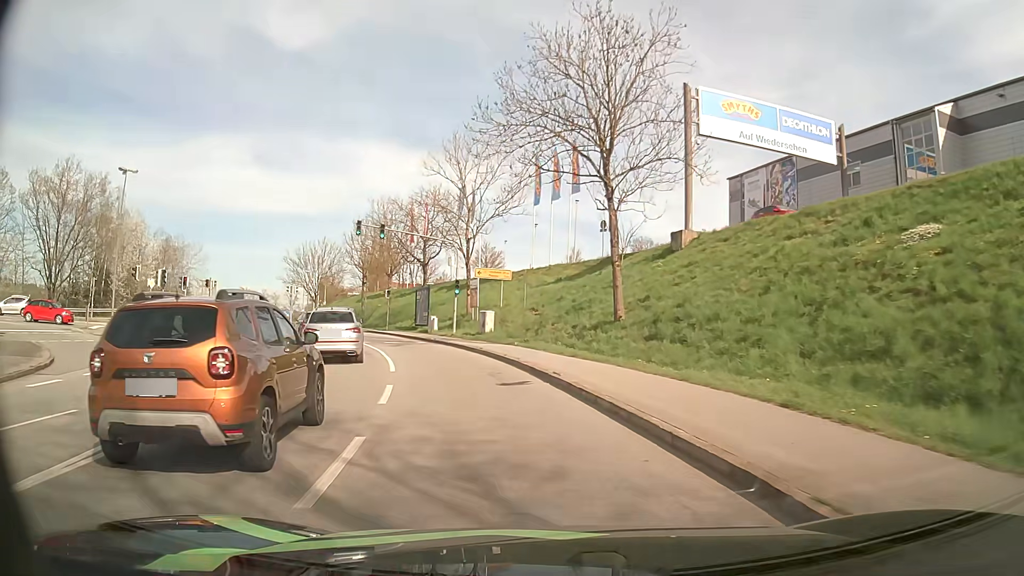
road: tertiary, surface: asphalt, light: Day
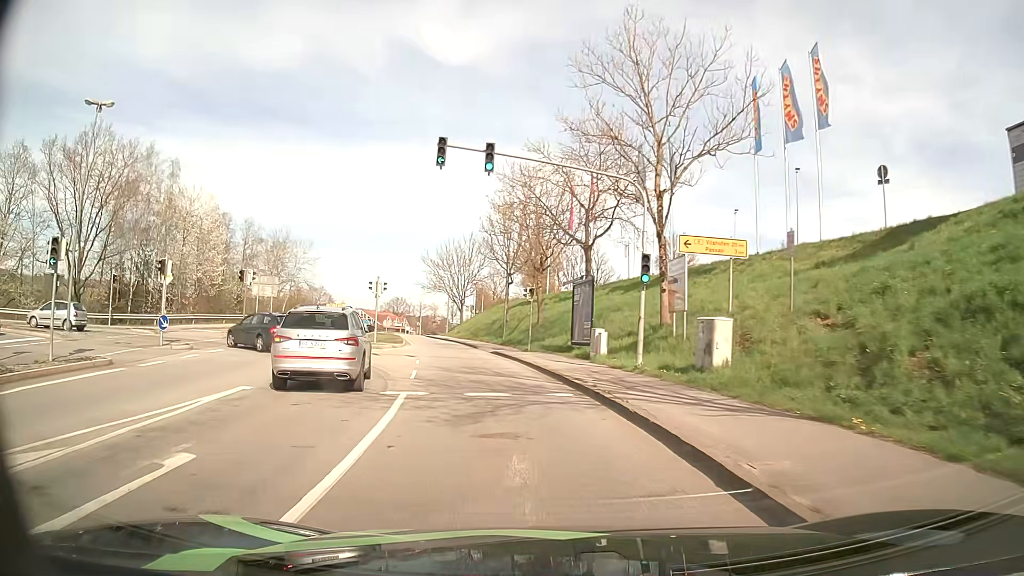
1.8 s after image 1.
(-2.7, +19.8) m; -15°
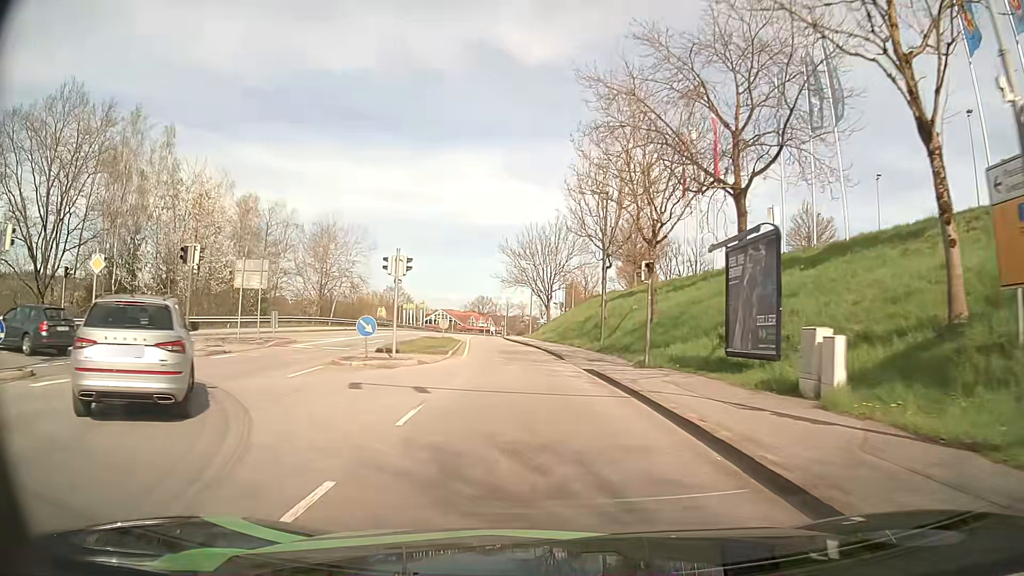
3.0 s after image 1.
(-0.9, +13.8) m; -7°
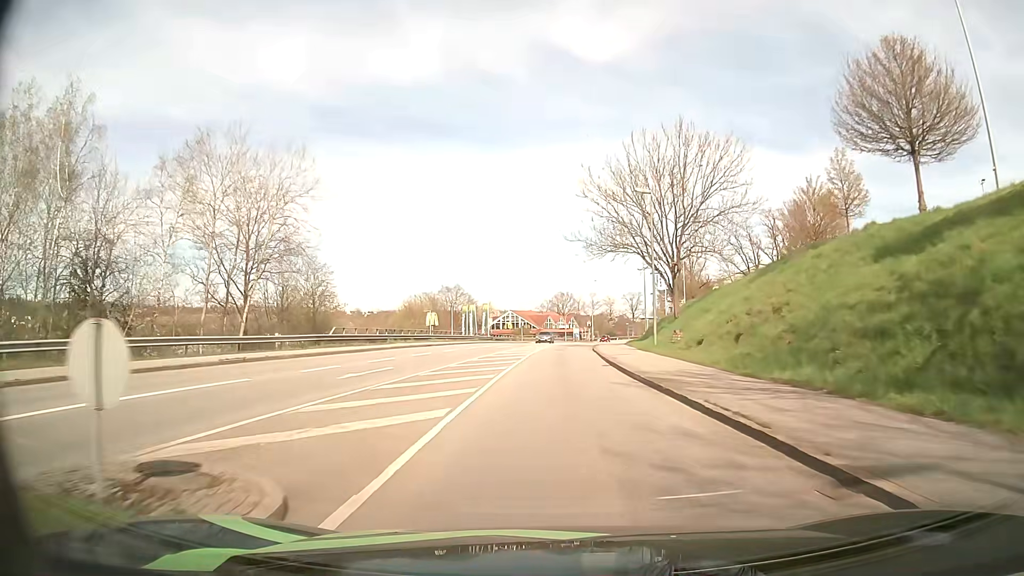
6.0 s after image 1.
(-3.0, +37.5) m; -7°
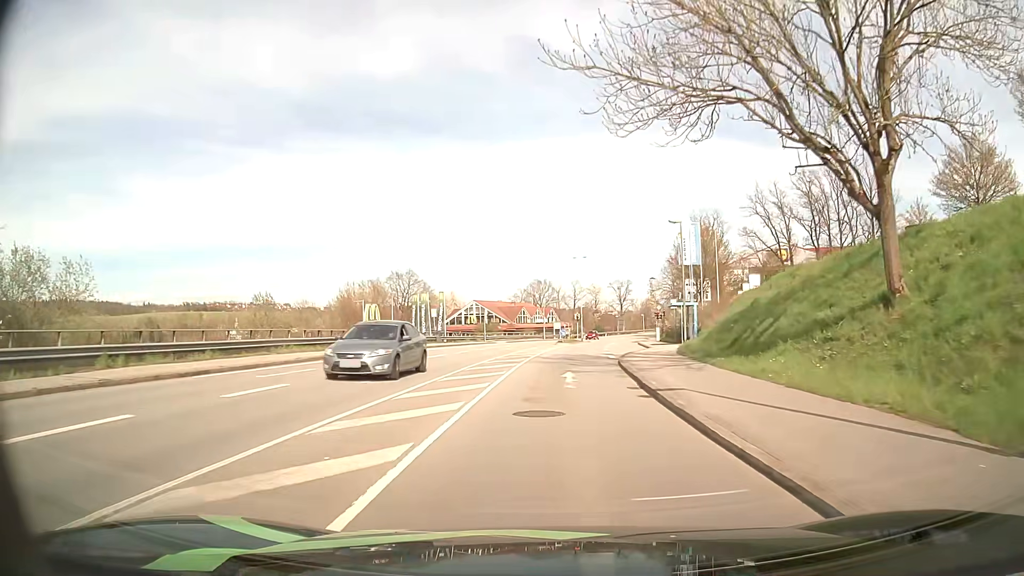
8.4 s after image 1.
(+0.4, +30.1) m; +2°
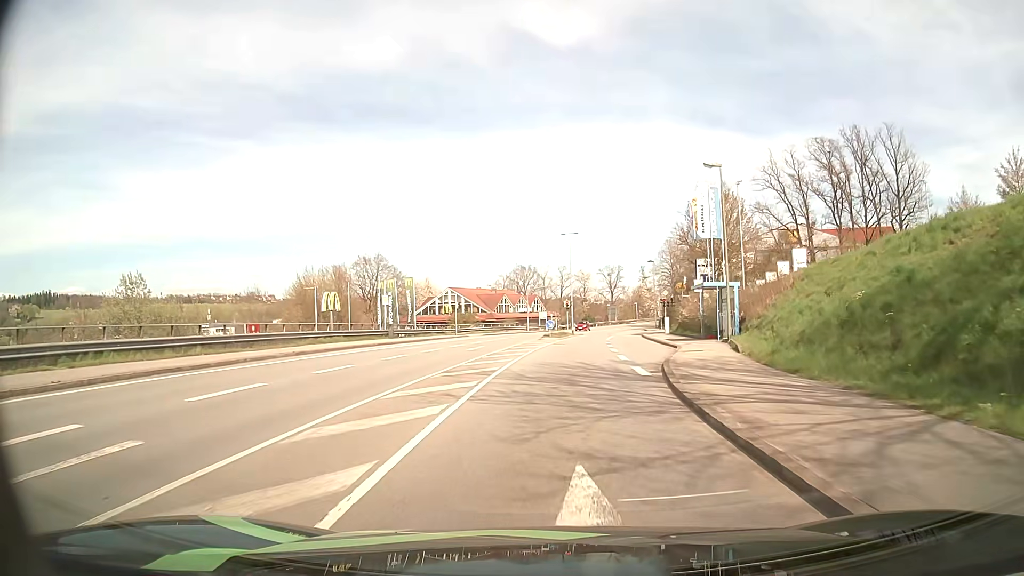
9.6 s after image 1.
(+0.1, +13.2) m; +1°
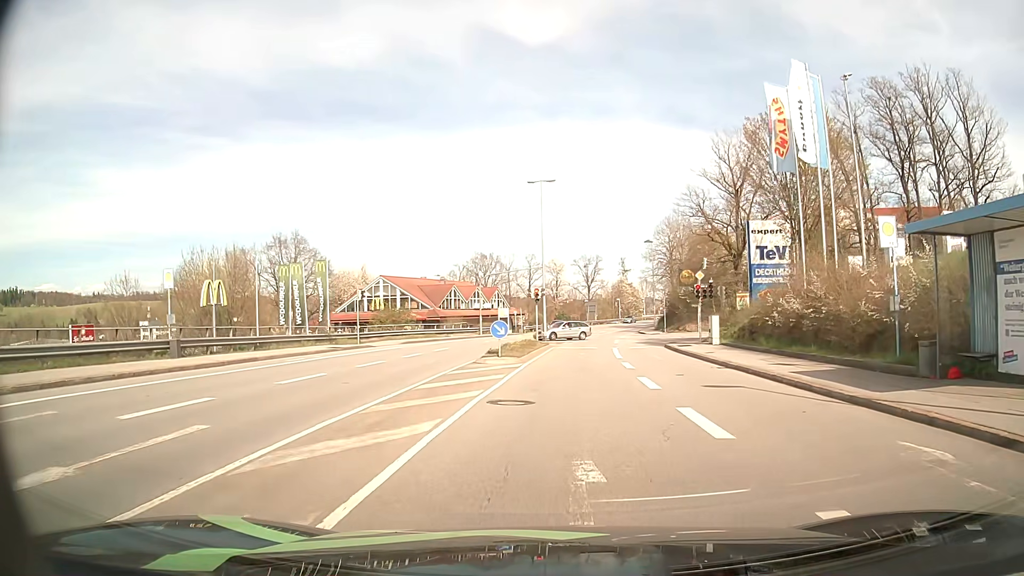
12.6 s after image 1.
(+0.7, +25.5) m; +3°
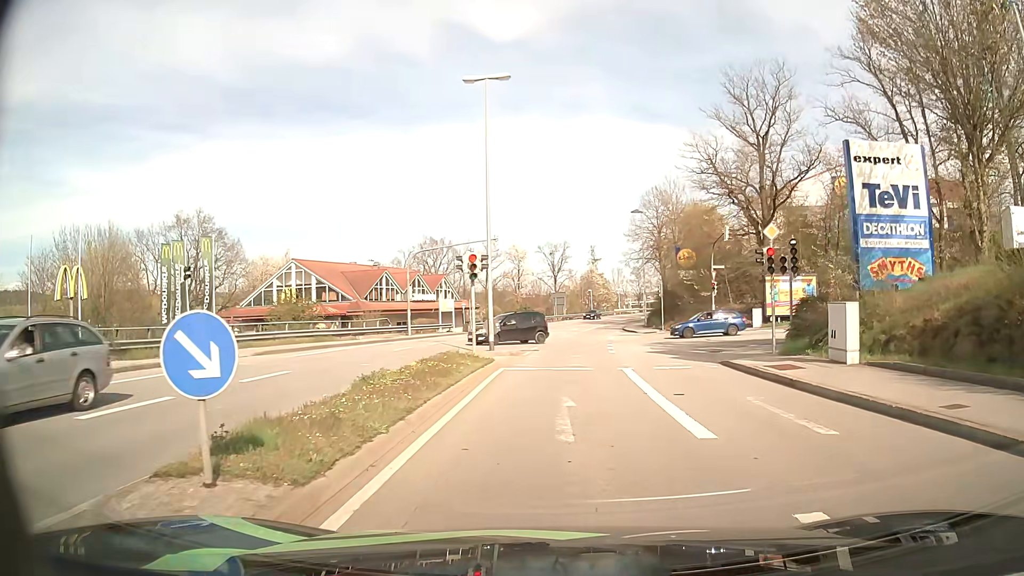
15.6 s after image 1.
(+0.4, +17.7) m; +2°
(0, +10) (+1, +20) (+1, +30) (+2, +40) (+3, +50) (+5, +60) (+7, +70) (+9, +79) (+12, +89) (+15, +98) m
